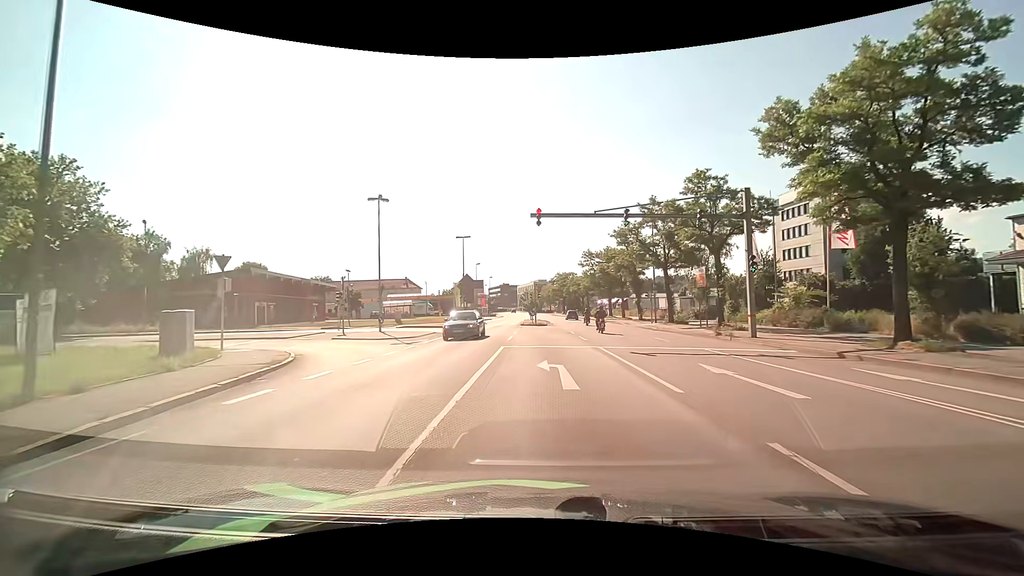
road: primary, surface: asphalt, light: Day
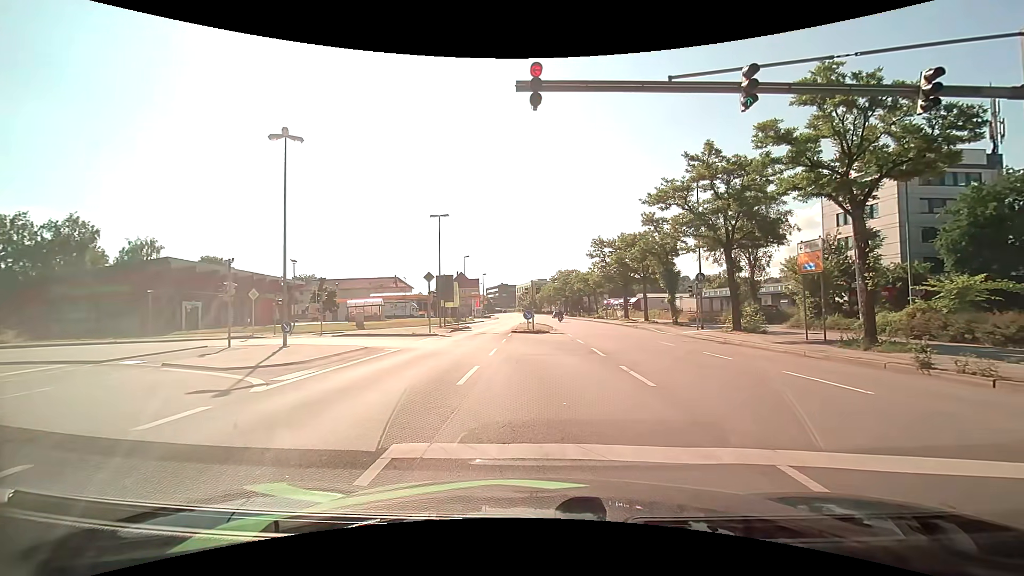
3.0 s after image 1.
(0.0, +12.7) m; -1°
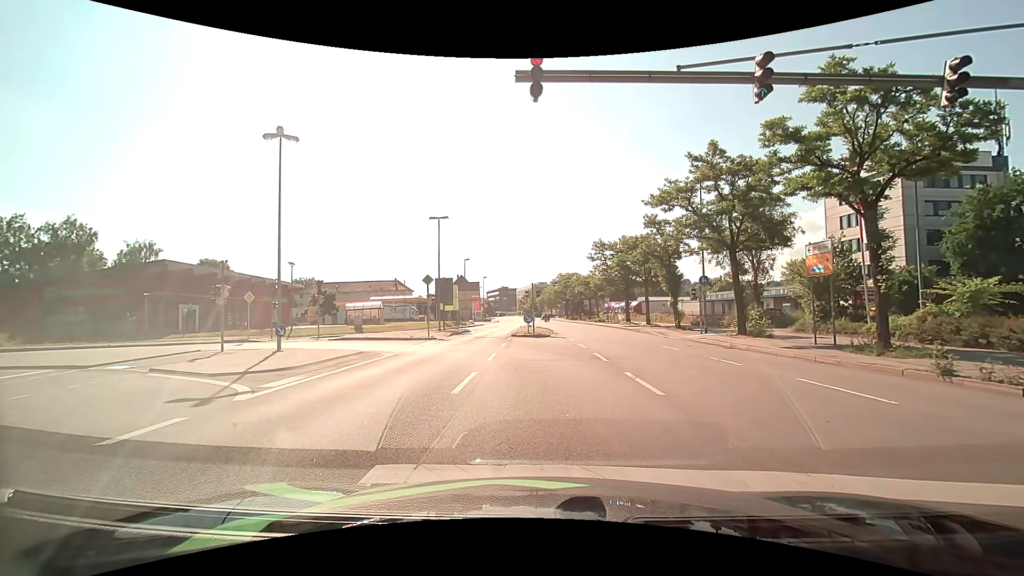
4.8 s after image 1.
(0.0, +0.6) m; 0°
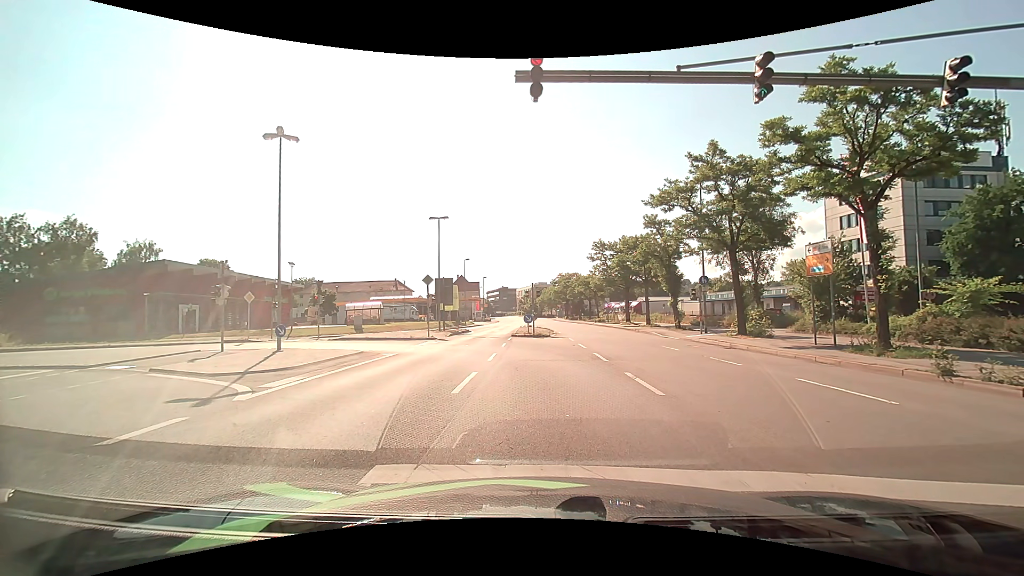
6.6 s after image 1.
(0.0, 0.0) m; 0°
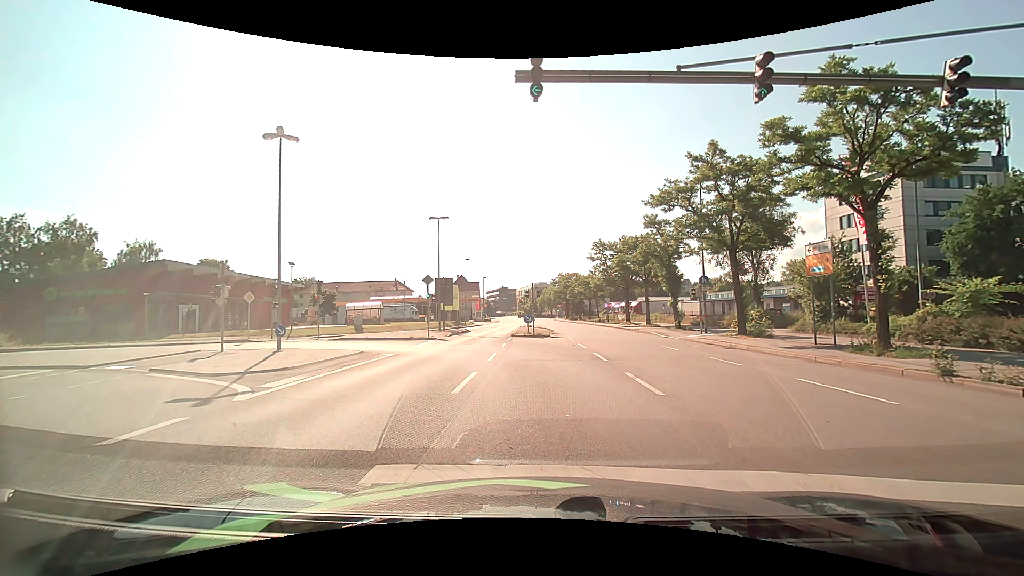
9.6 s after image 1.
(0.0, 0.0) m; 0°
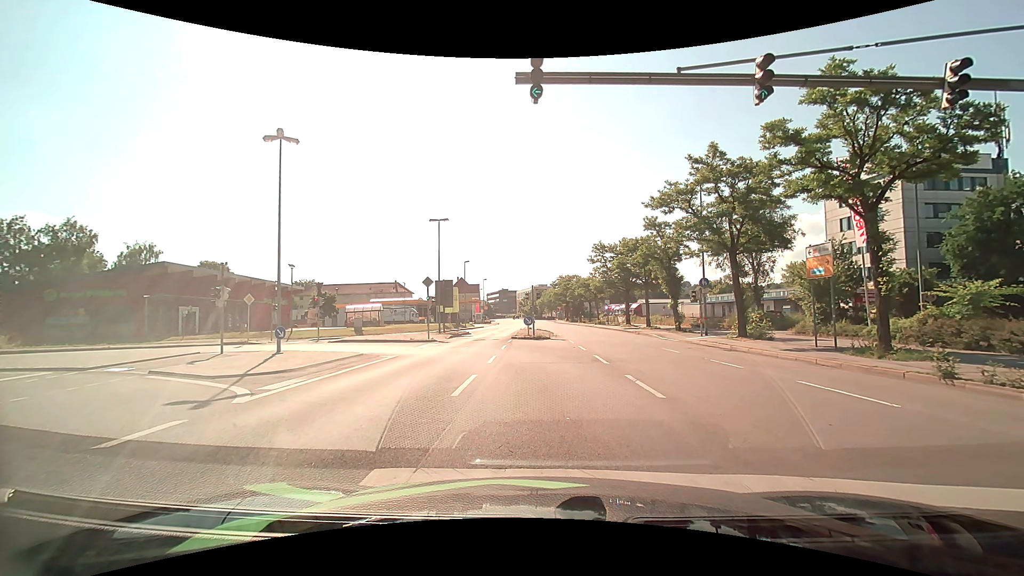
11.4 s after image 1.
(0.0, 0.0) m; 0°
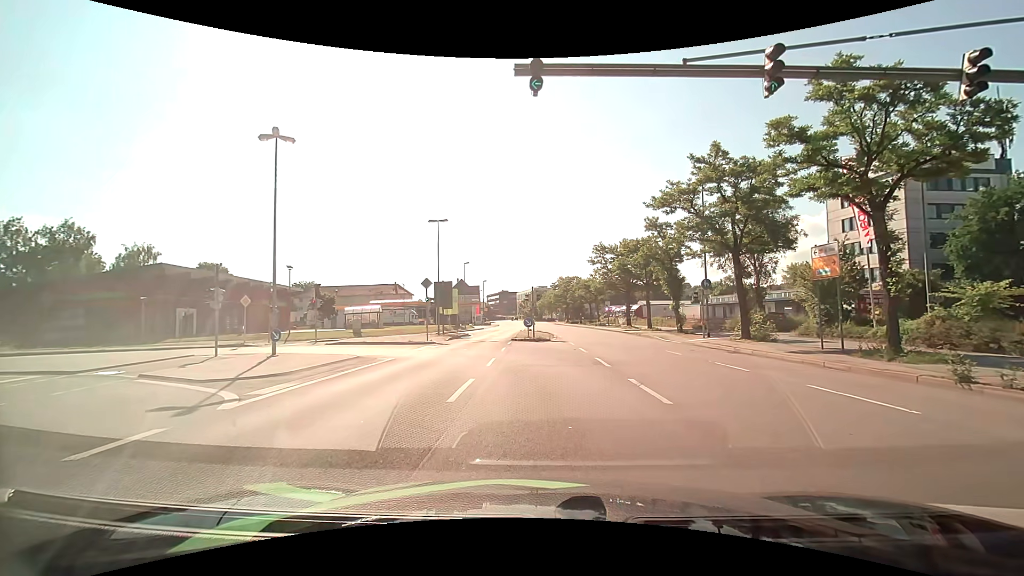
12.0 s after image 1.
(0.0, +0.5) m; 0°
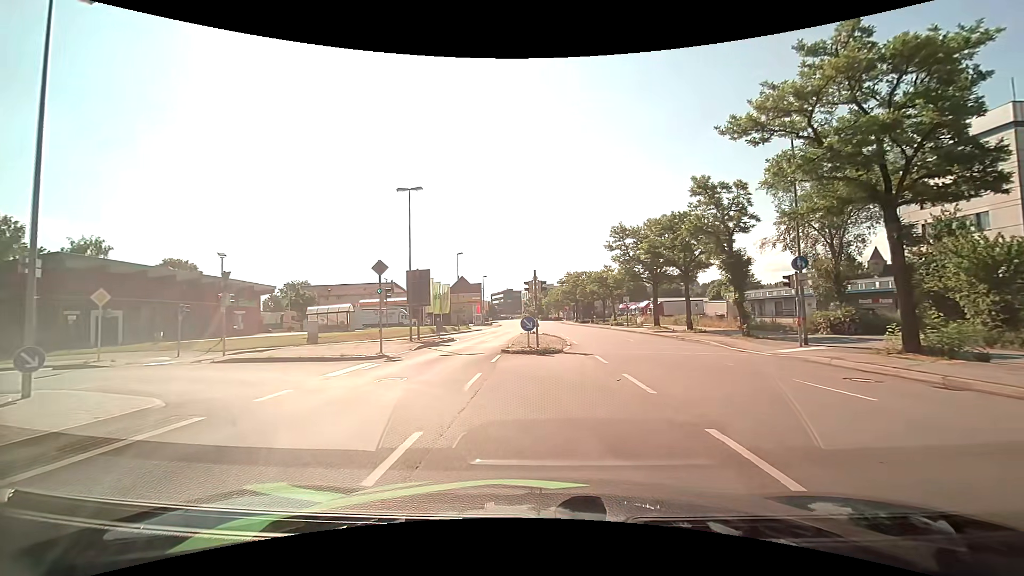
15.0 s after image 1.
(+0.2, +11.7) m; +1°
